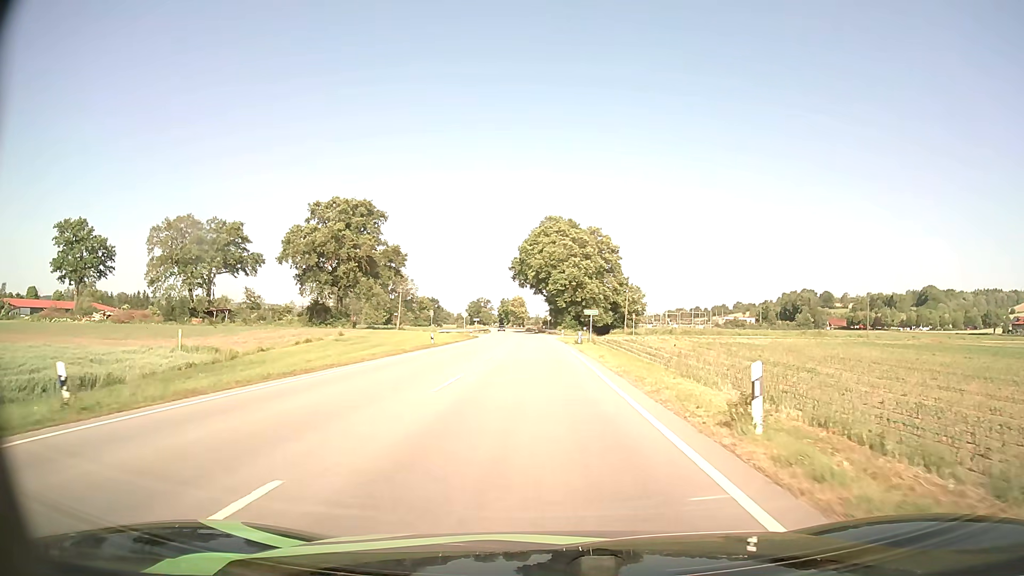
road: primary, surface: asphalt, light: Day
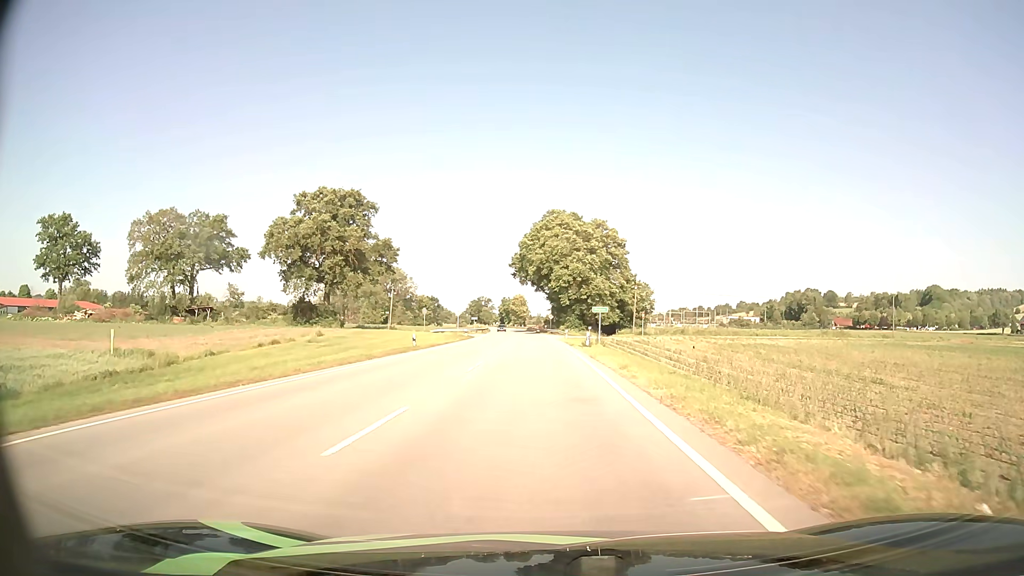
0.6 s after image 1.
(0.0, +7.0) m; 0°
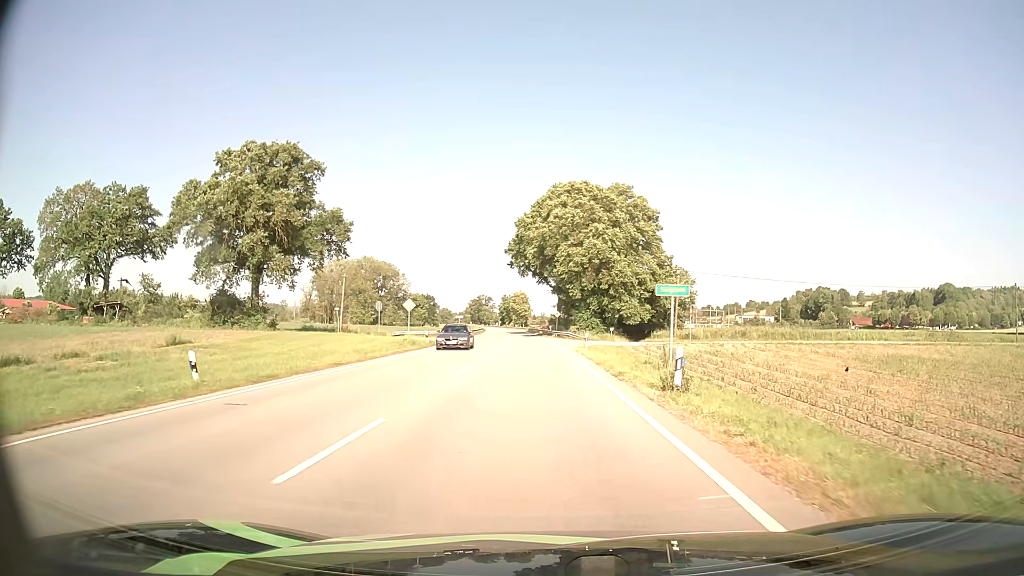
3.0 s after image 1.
(-0.1, +25.7) m; 0°
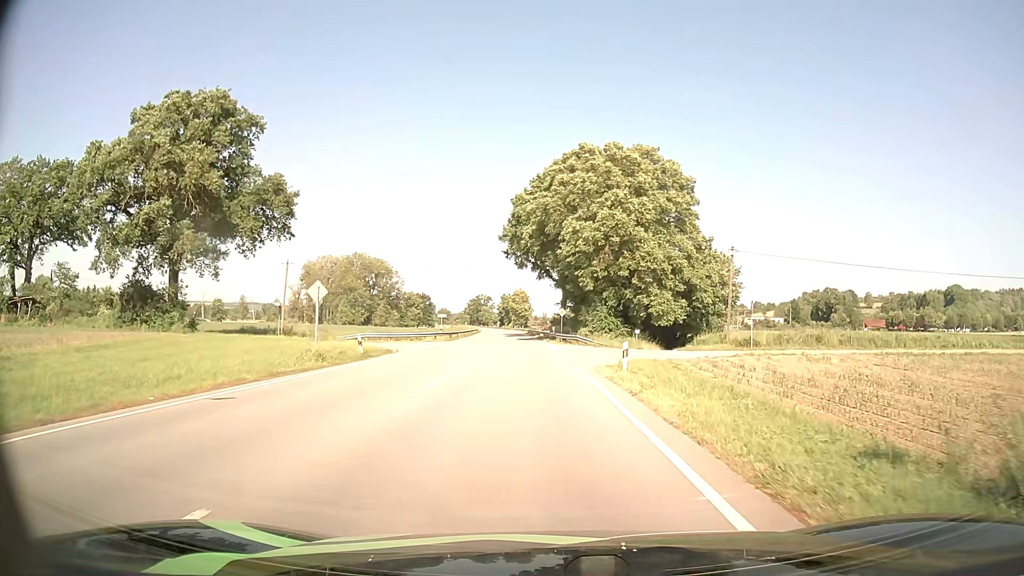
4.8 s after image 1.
(0.0, +17.3) m; 0°
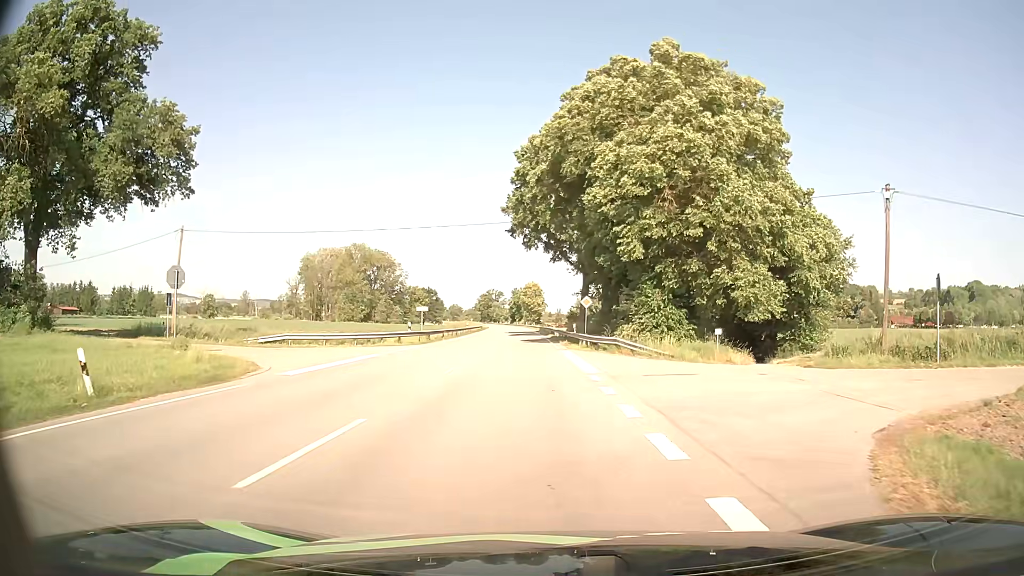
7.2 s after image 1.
(-0.2, +19.7) m; -1°
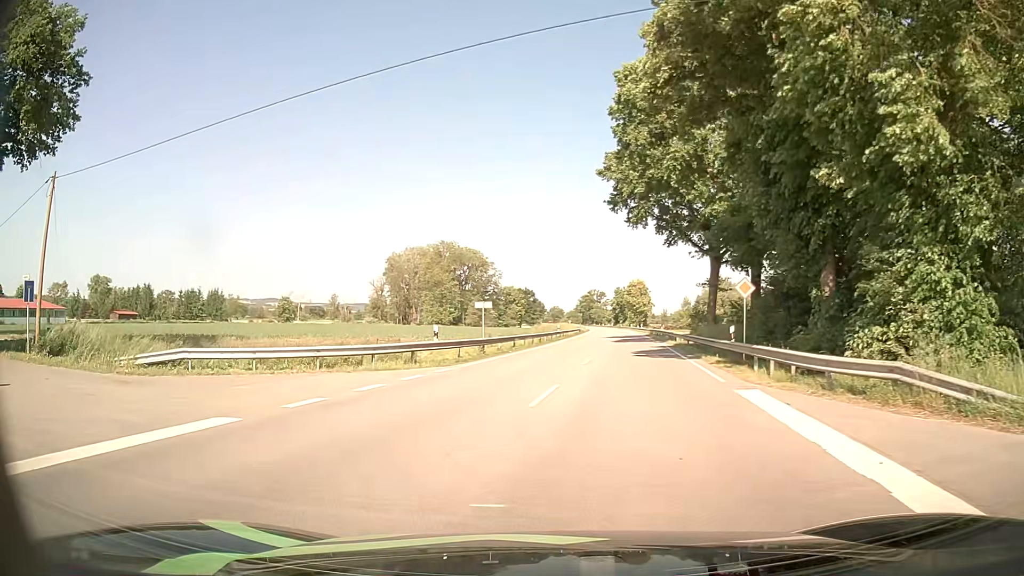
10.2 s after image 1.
(-0.8, +18.6) m; -8°
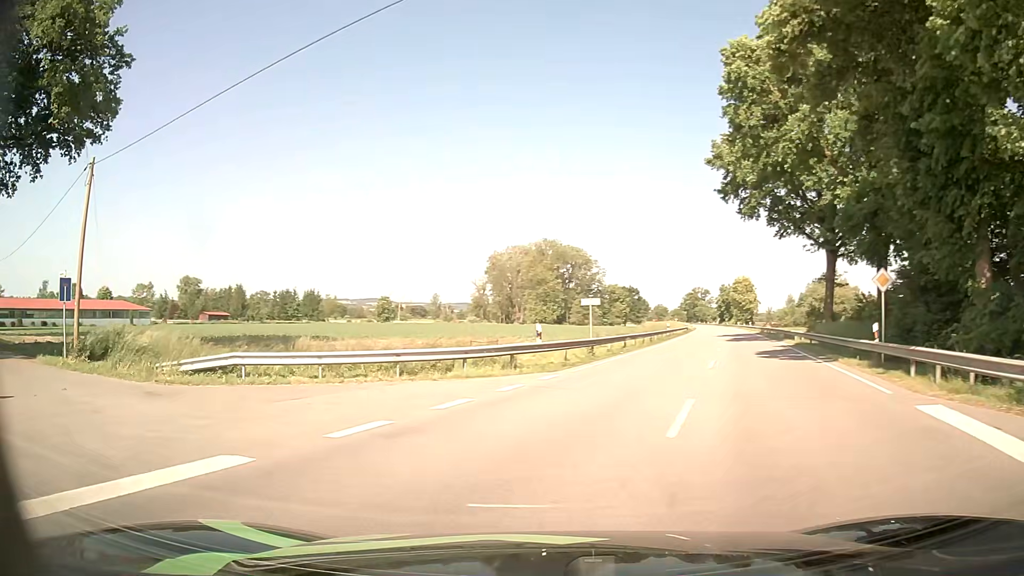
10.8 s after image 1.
(-0.2, +3.1) m; -9°
